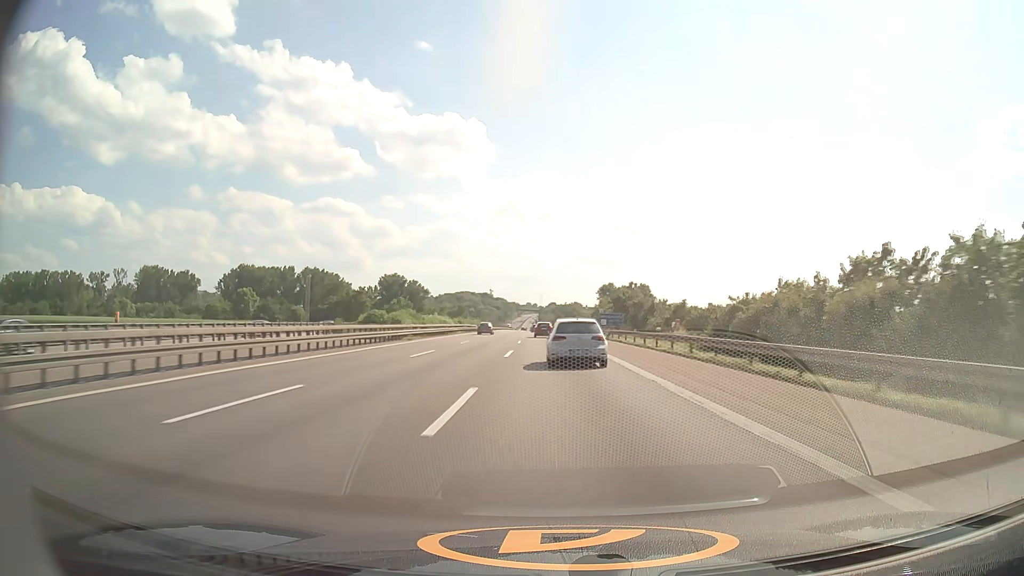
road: motorway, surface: asphalt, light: Day
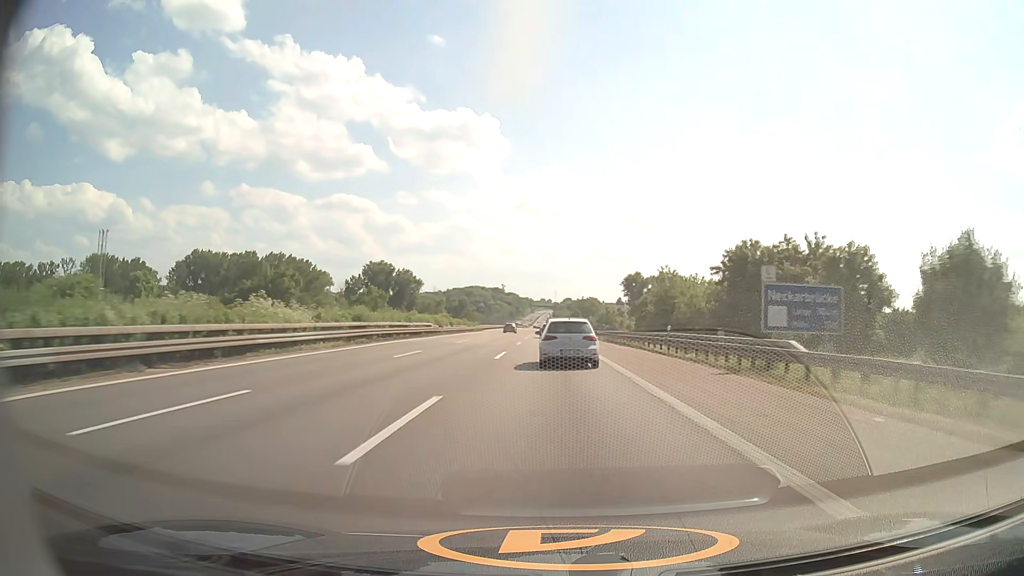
(-0.7, +55.8) m; -1°
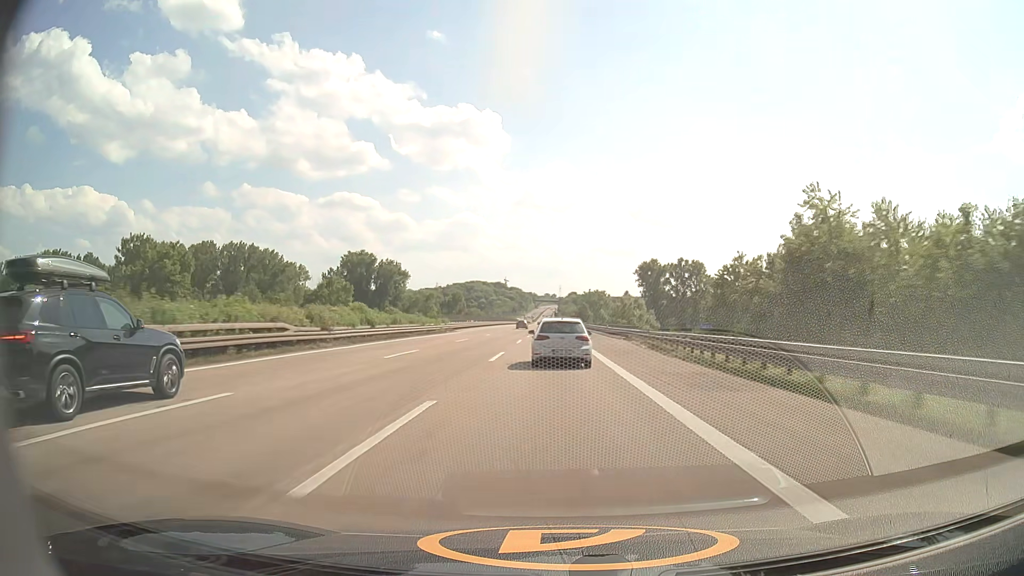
(-0.1, +36.9) m; 0°
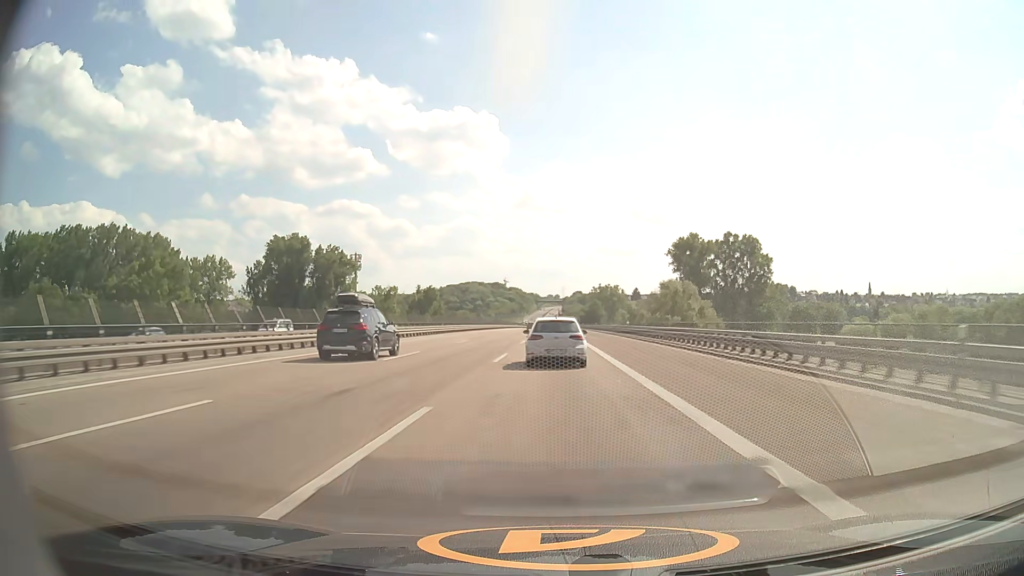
(-0.1, +73.0) m; 0°
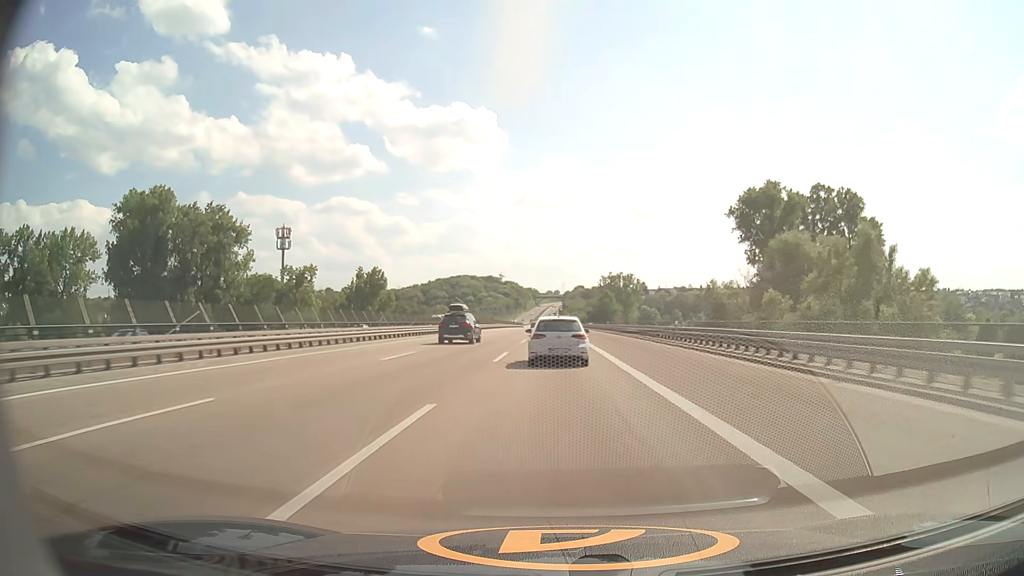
(-0.2, +71.9) m; 0°
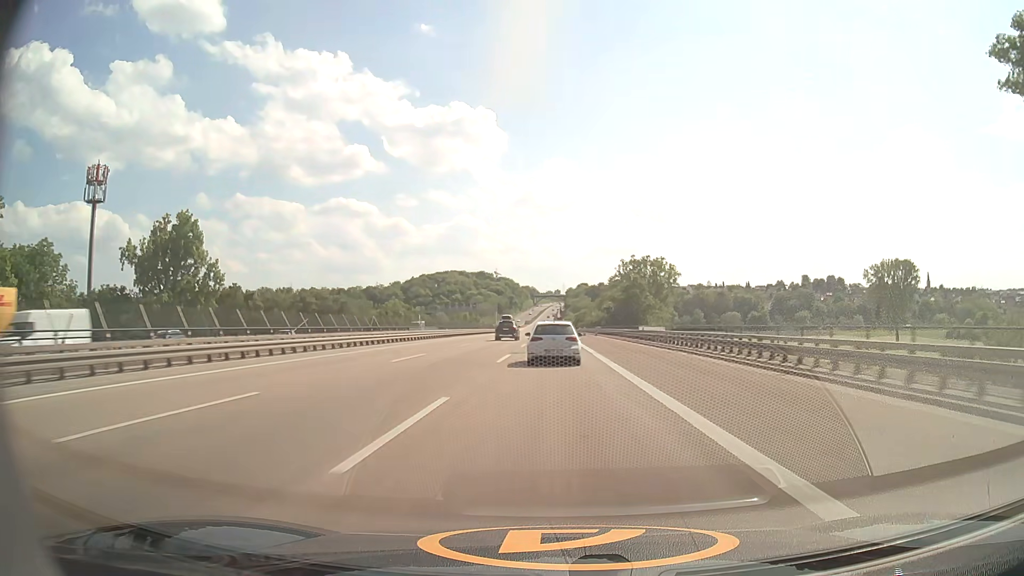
(0.0, +88.4) m; 0°
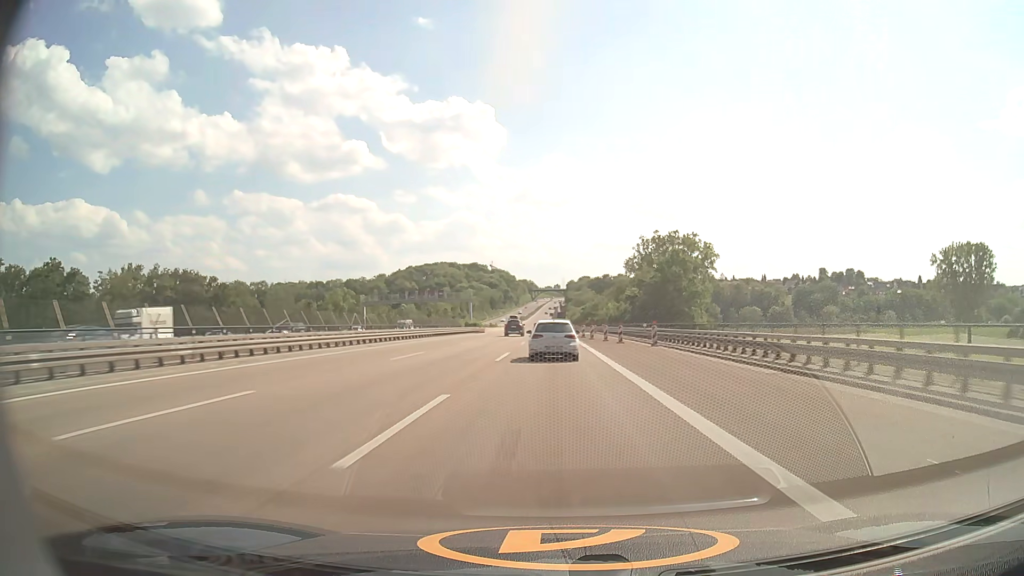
(0.0, +53.8) m; 0°
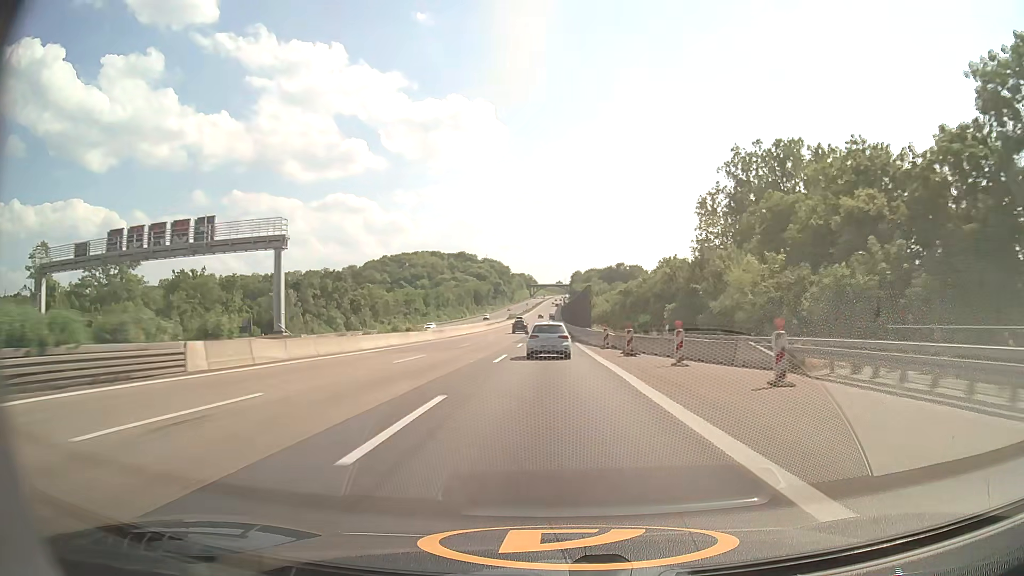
(-0.1, +90.7) m; 0°
(0, +10) (0, +20) (0, +30) (0, +40) (0, +50) (0, +60) (0, +70) (0, +80) (0, +90) (-1, +100) m
